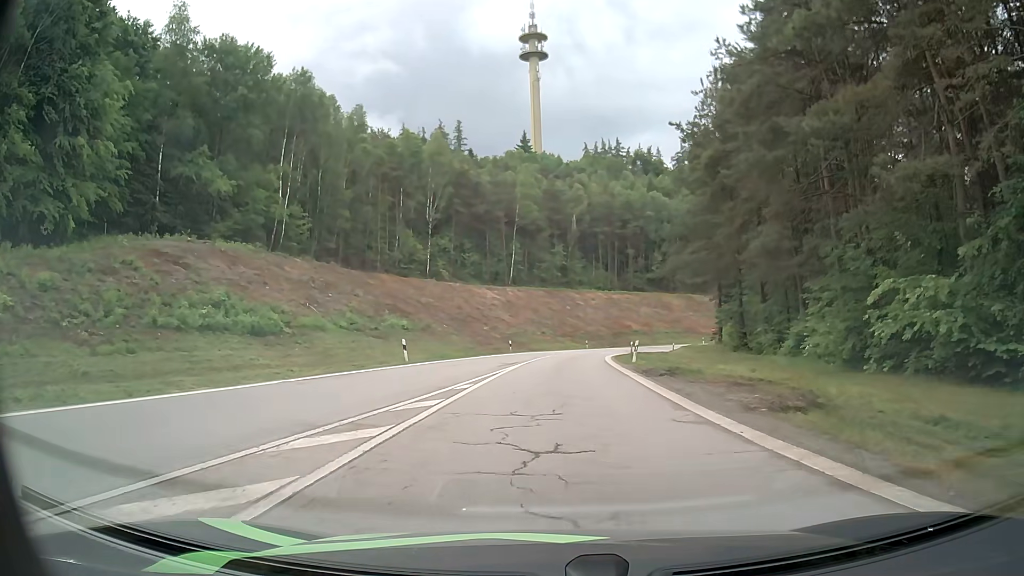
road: motorway_link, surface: asphalt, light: Day
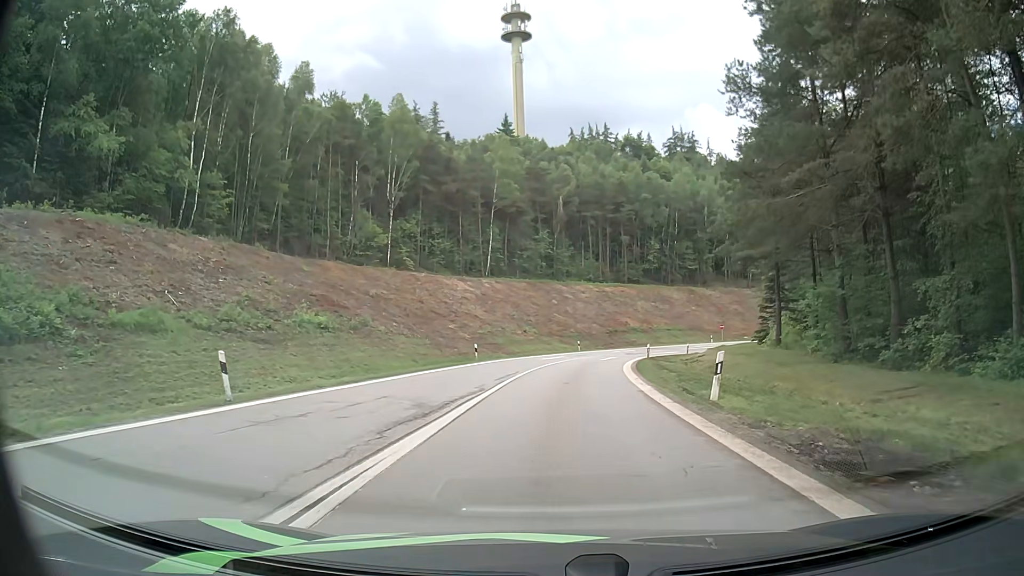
(+0.1, +16.2) m; +2°
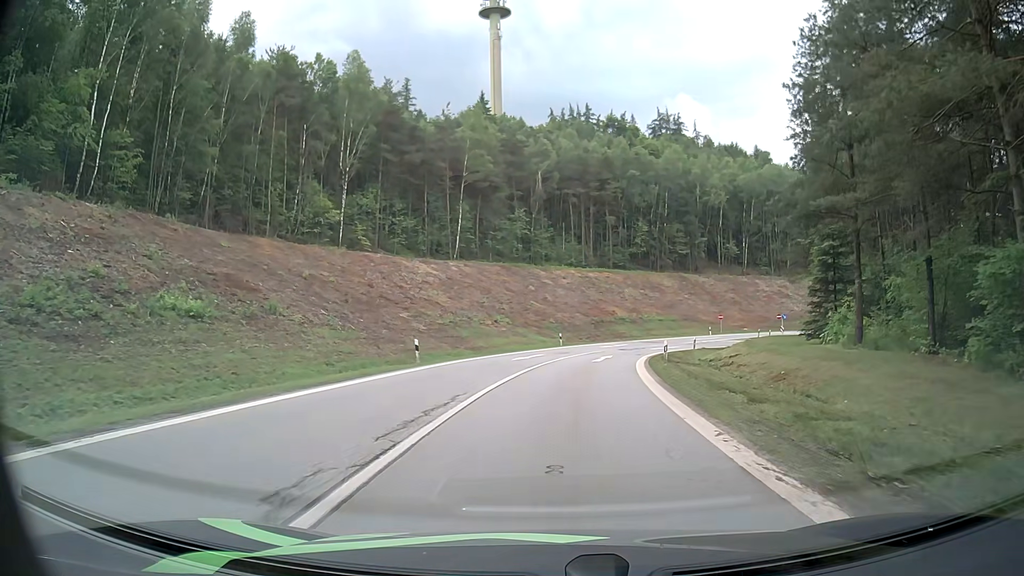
(0.0, +11.8) m; +2°
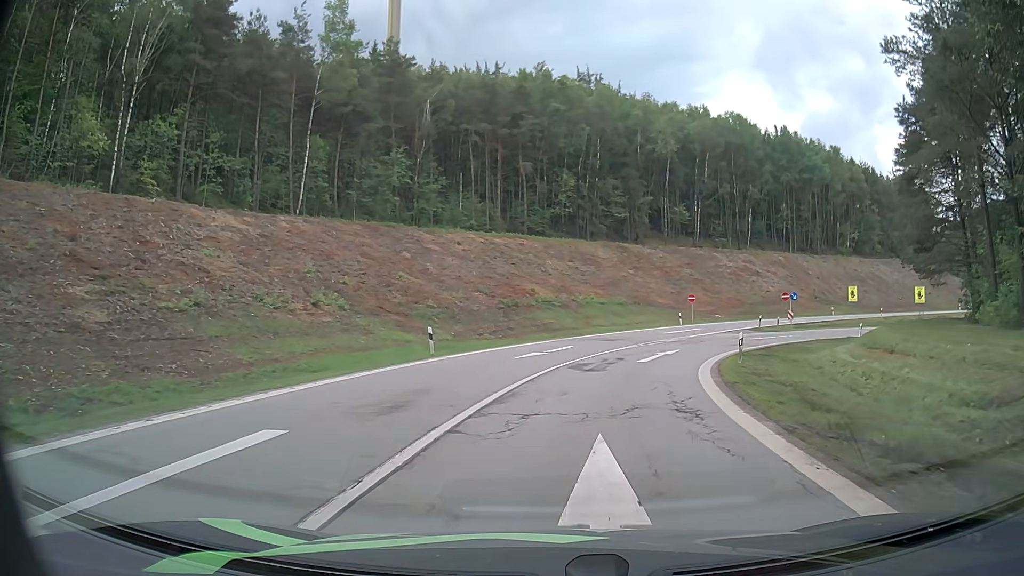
(+1.4, +29.7) m; +8°
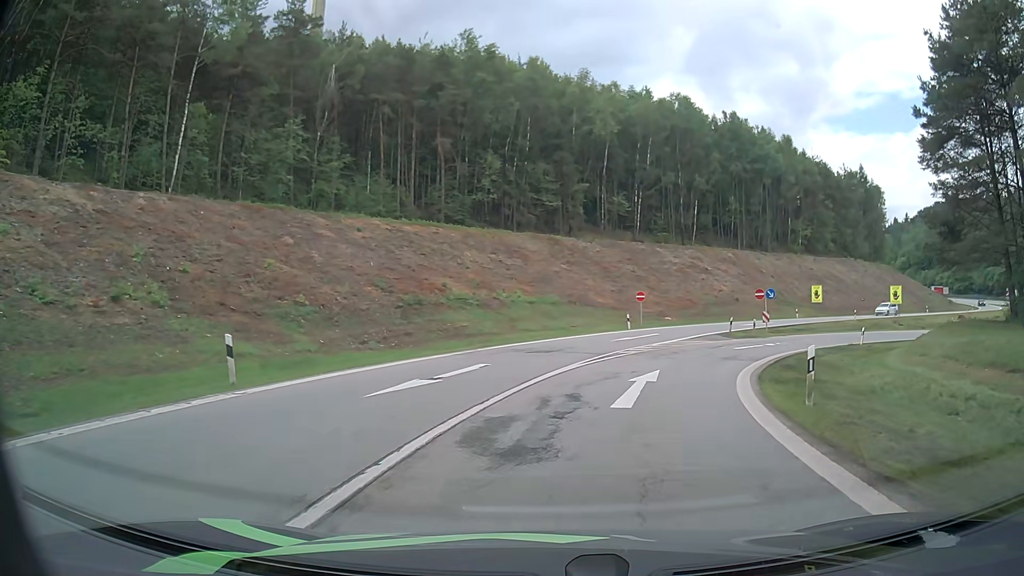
(+0.4, +11.1) m; +5°
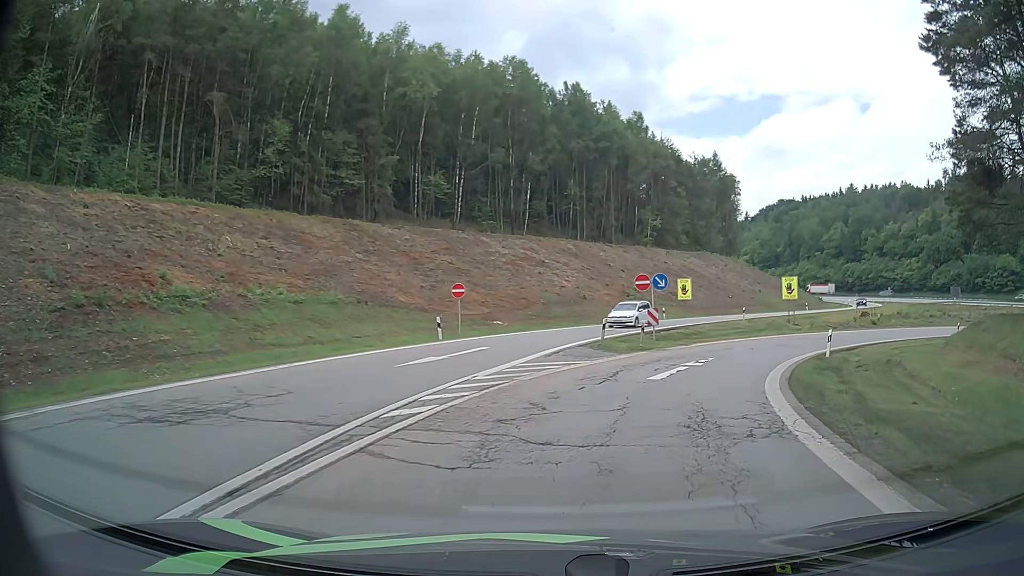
(+2.1, +16.0) m; +15°
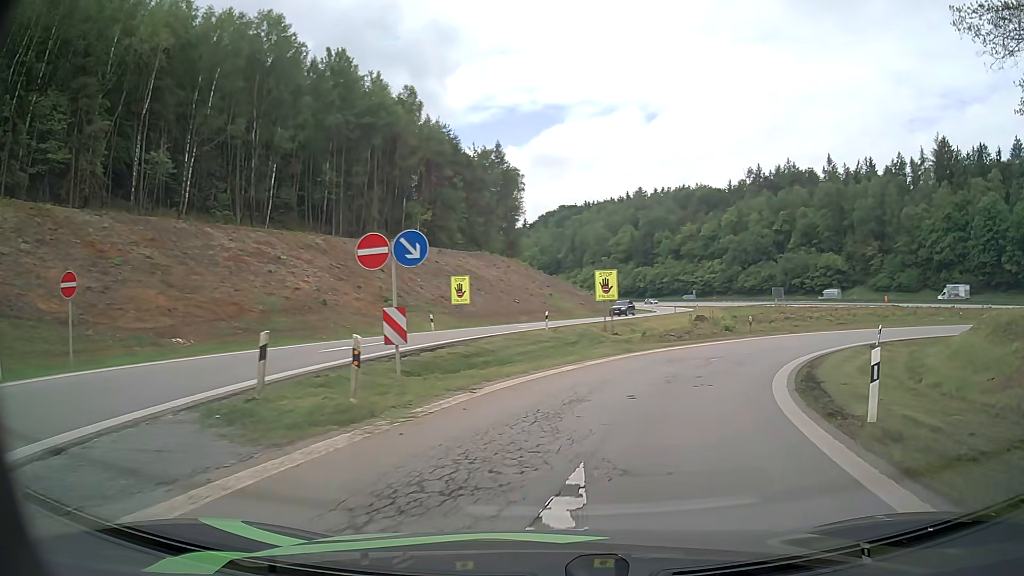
(+2.5, +16.2) m; +18°
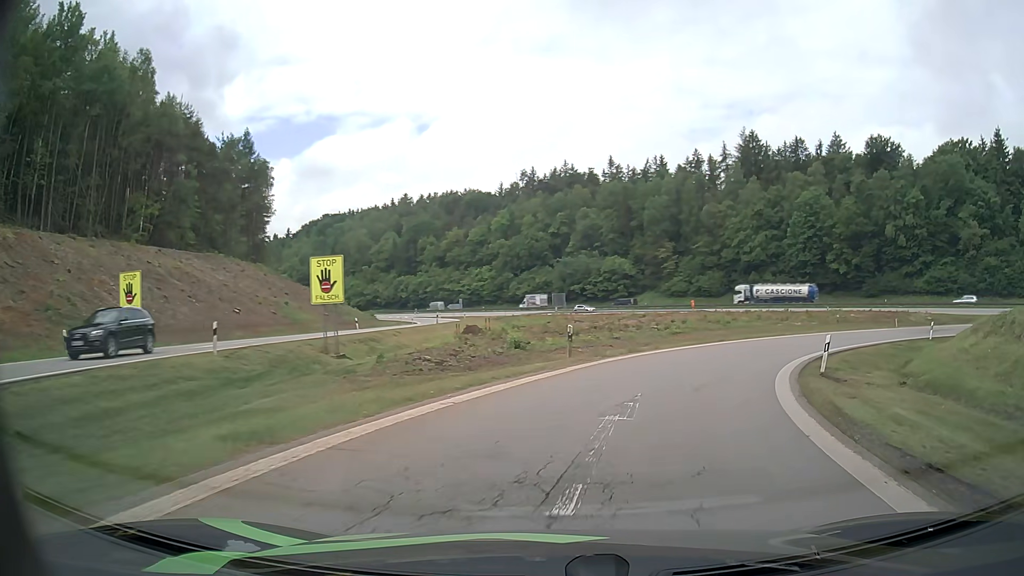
(+2.9, +16.2) m; +21°
(+1, +10) (+4, +20) (+8, +28) (+15, +36) (+23, +42) (+32, +46) (+42, +48) (+52, +49) (+62, +47) (+71, +44) m
